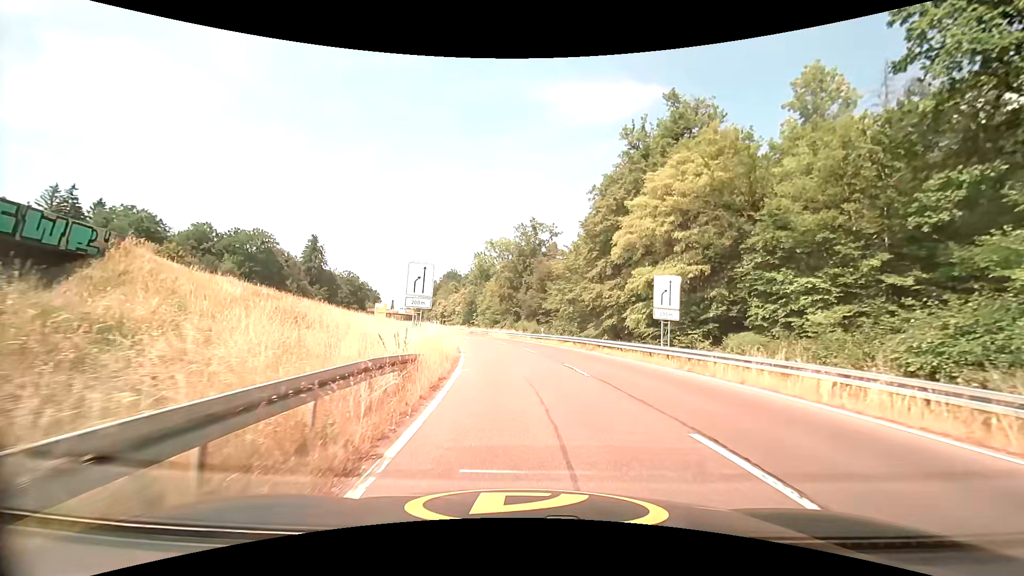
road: trunk_link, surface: asphalt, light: Day
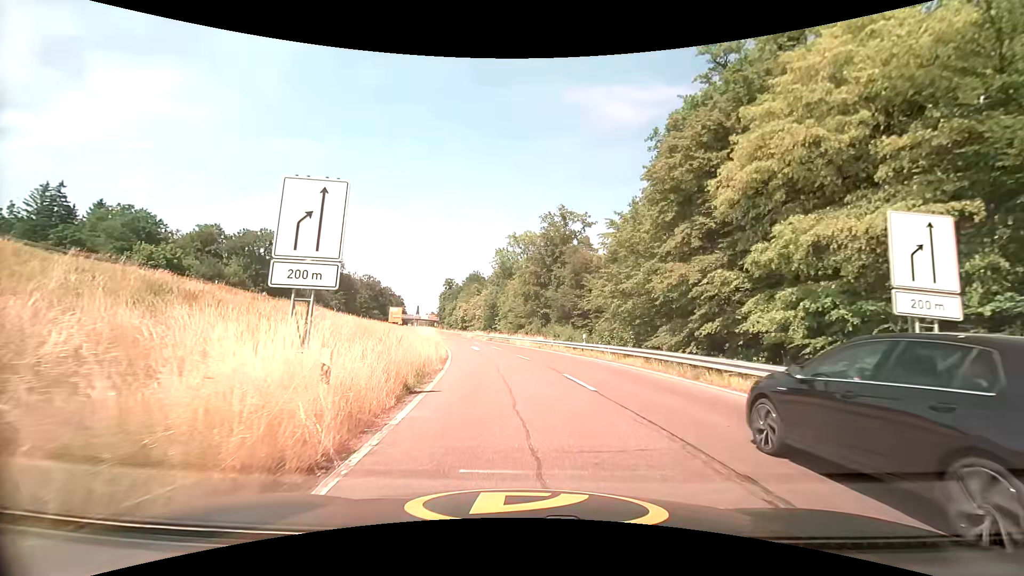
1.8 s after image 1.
(-0.3, +14.3) m; -4°
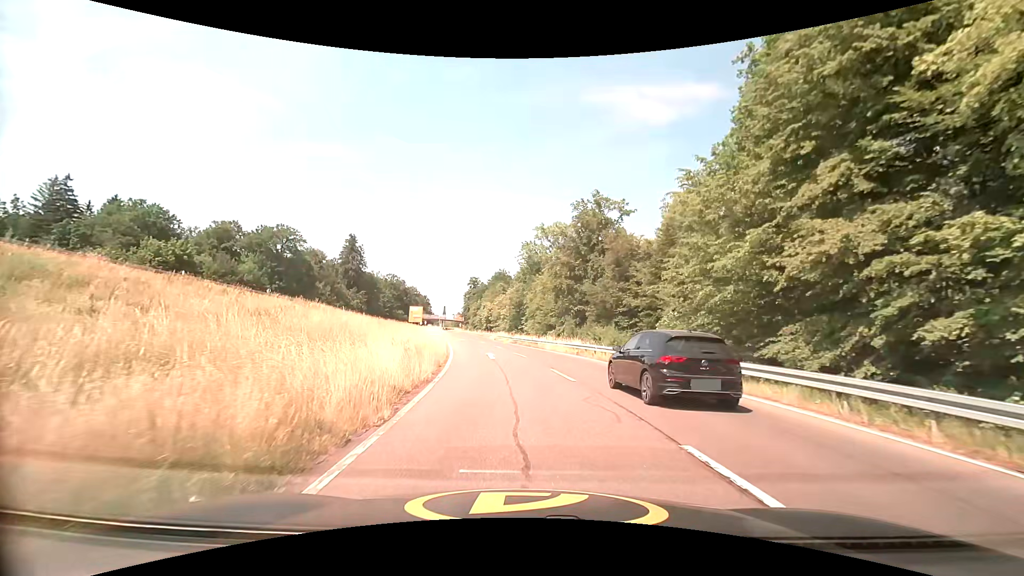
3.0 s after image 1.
(-0.2, +9.8) m; -3°
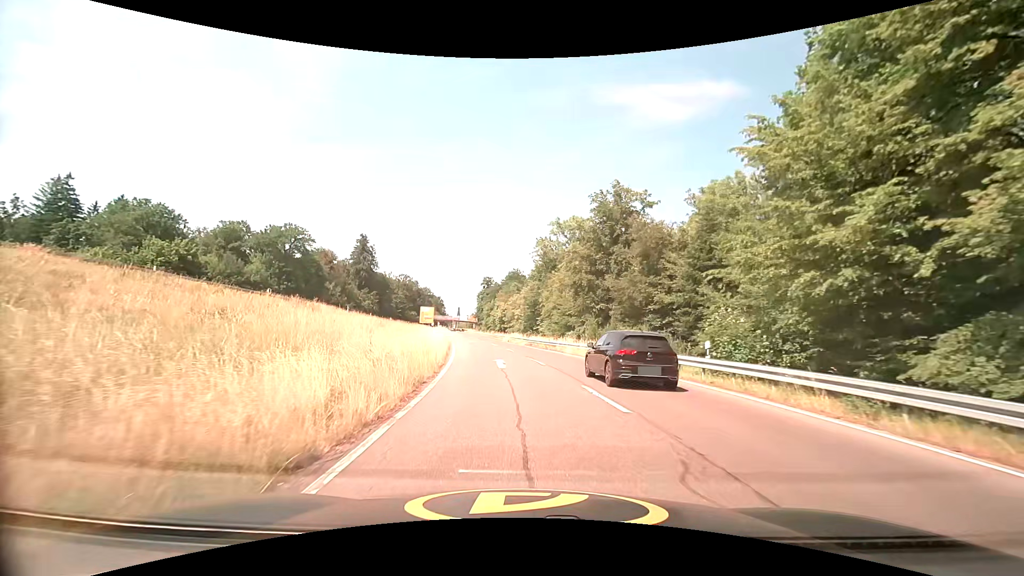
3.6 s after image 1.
(0.0, +5.3) m; -1°
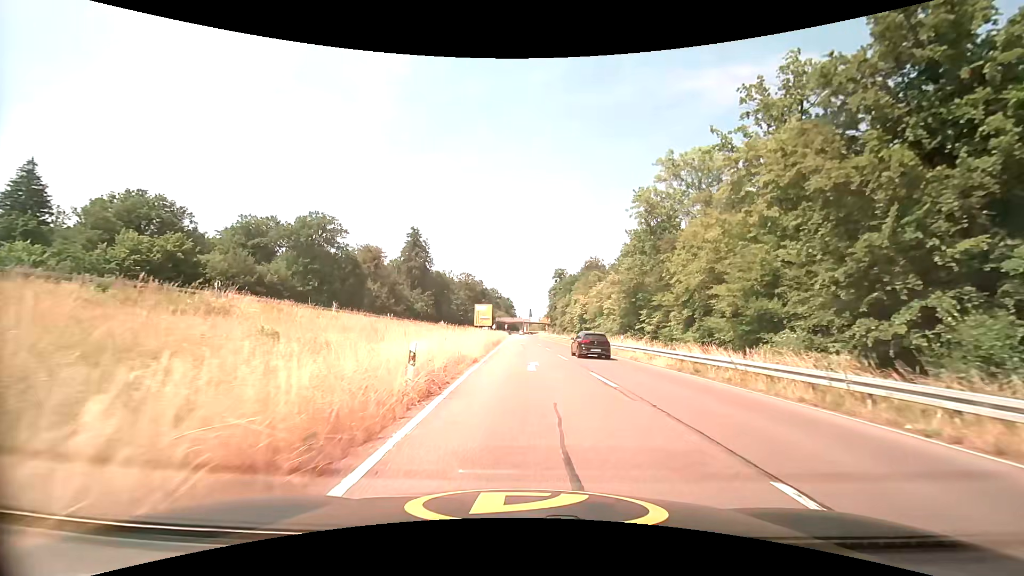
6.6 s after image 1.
(-2.5, +31.7) m; -8°
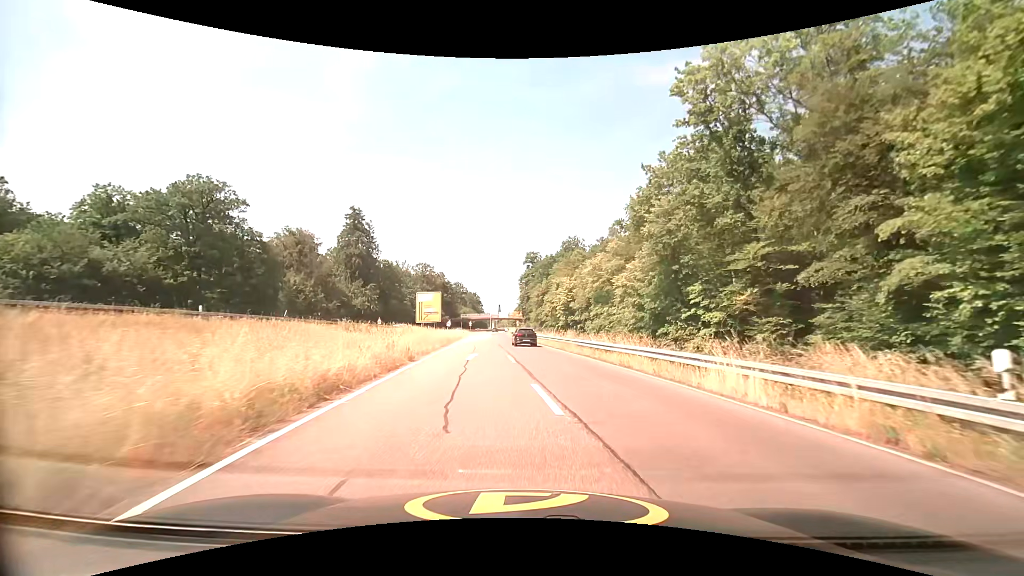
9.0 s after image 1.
(+0.6, +28.9) m; +3°
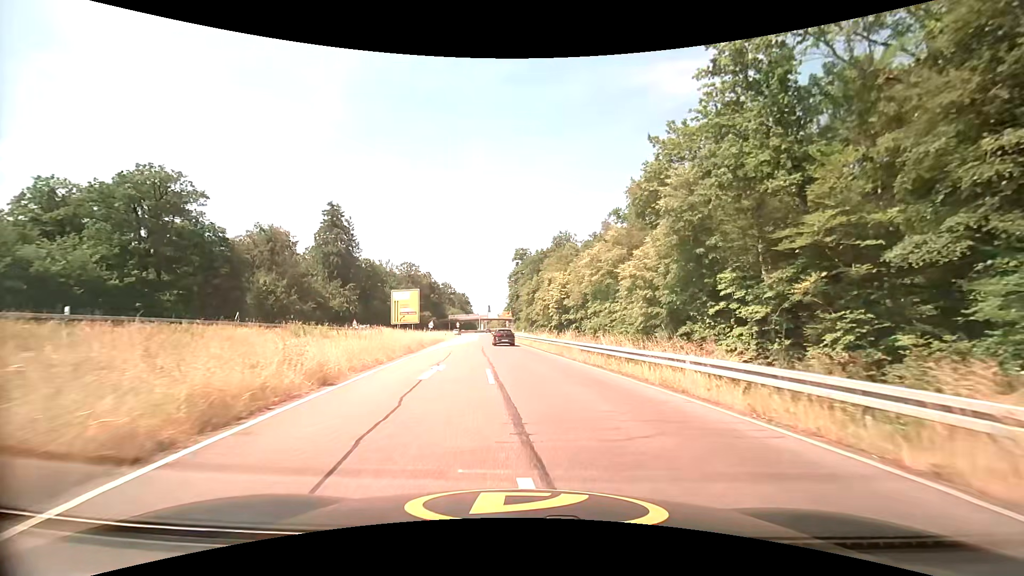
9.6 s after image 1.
(+0.1, +7.4) m; +1°
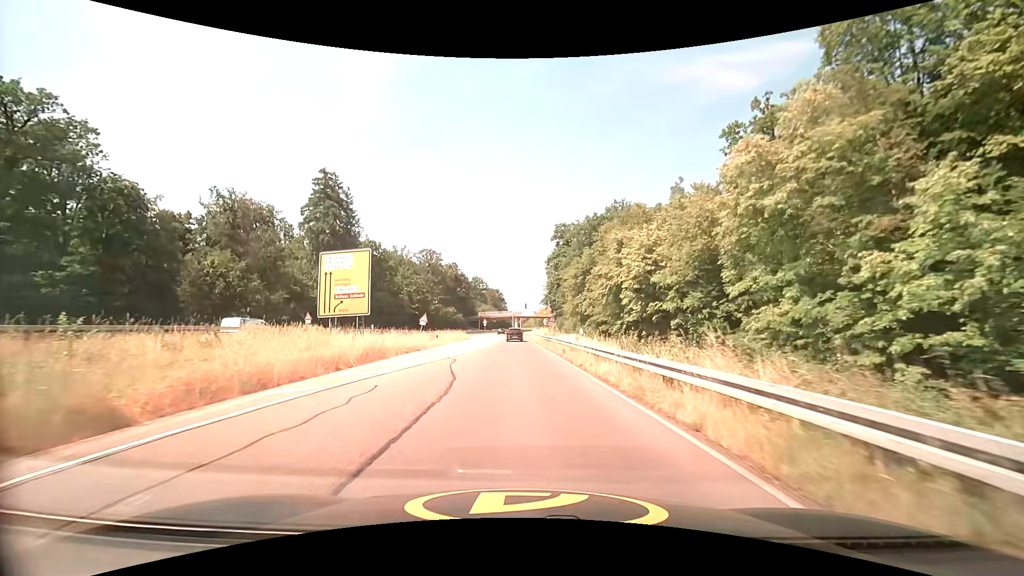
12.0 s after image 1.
(-1.0, +30.2) m; -4°
(0, +10) (0, +20) (0, +30) (-1, +40) (-1, +50) (-1, +60) (-1, +70) (-1, +80) (-1, +90) (-1, +100) m
